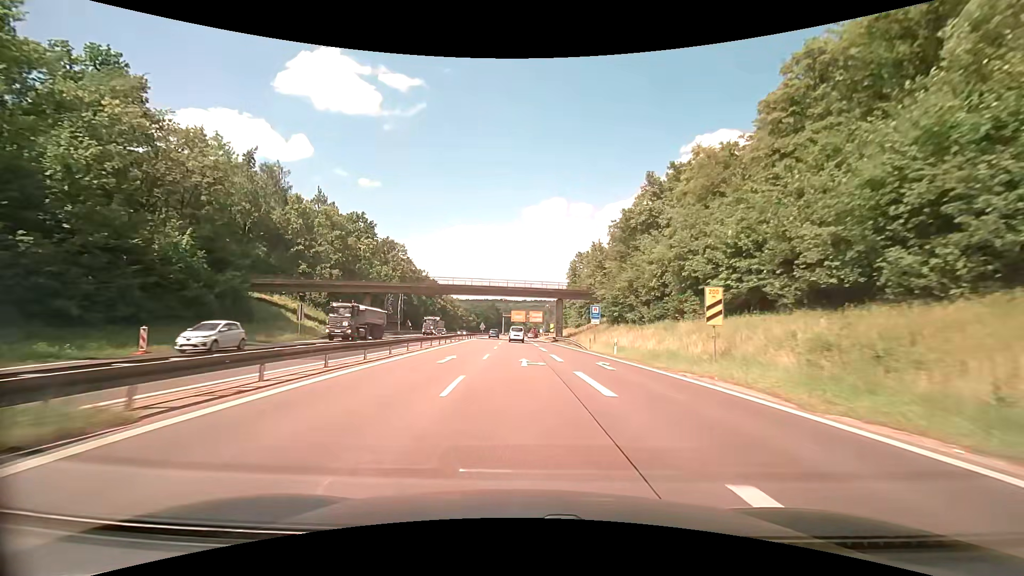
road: trunk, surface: asphalt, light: Day
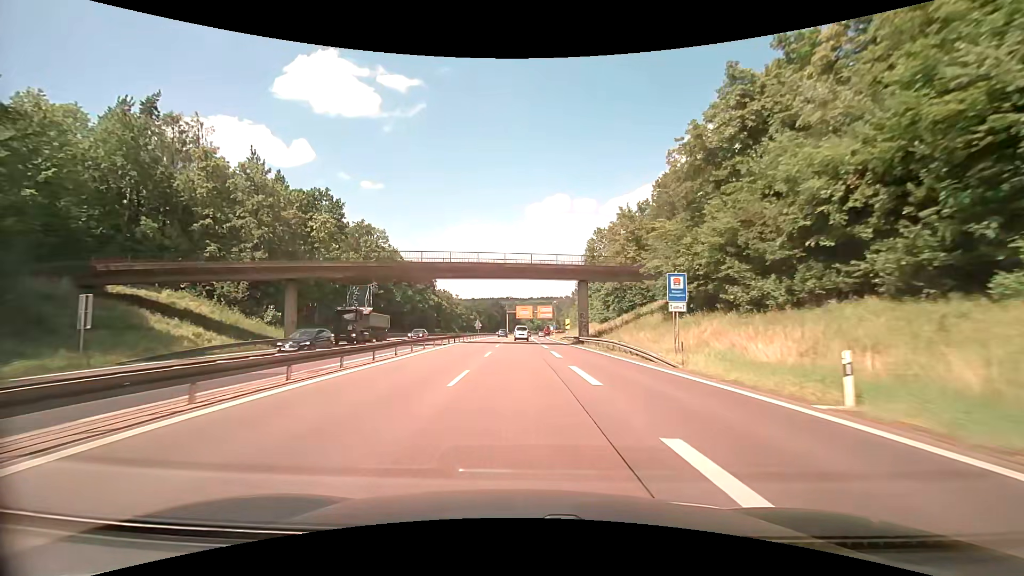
(-0.2, +22.7) m; -1°
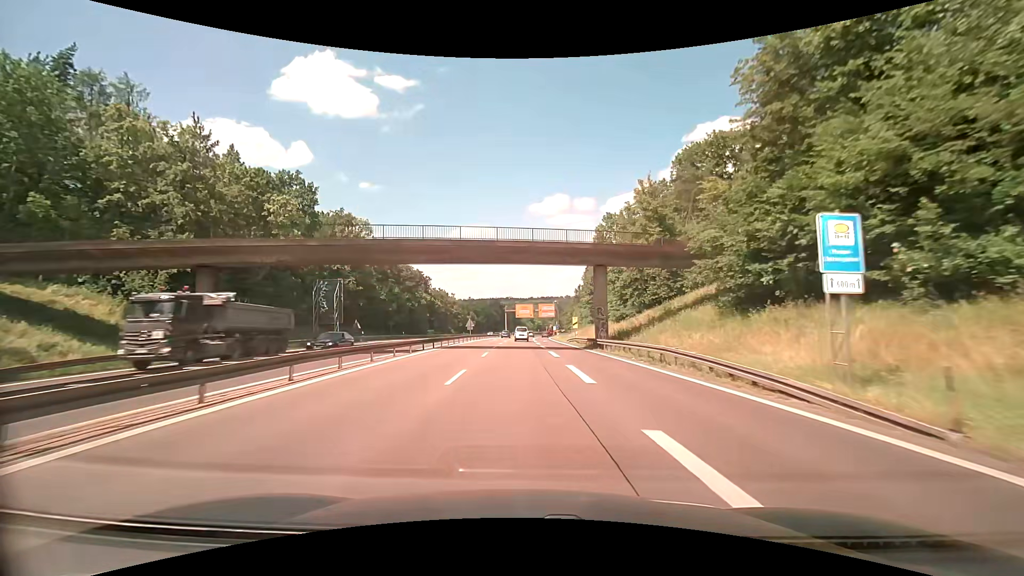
(+0.1, +11.6) m; 0°
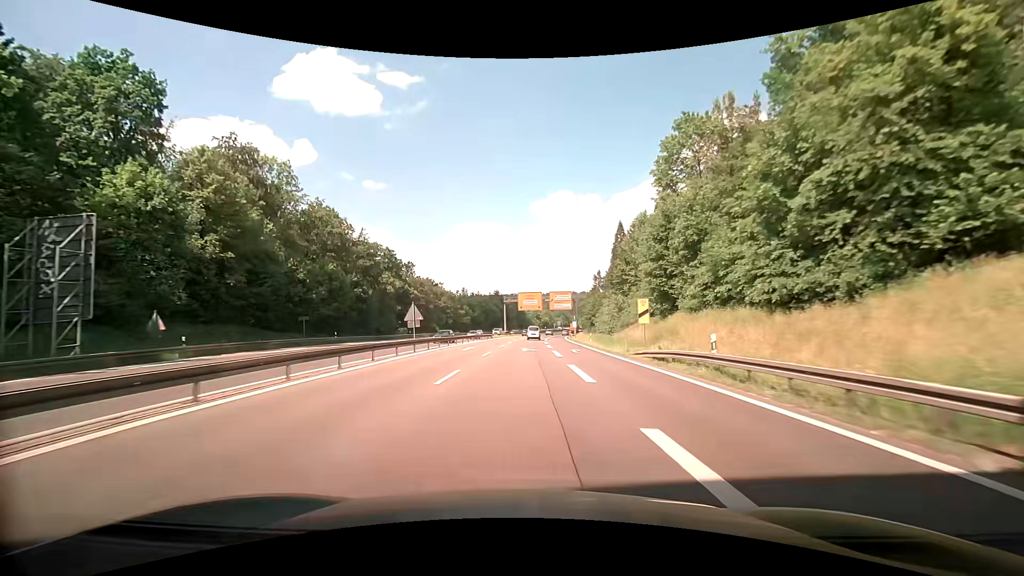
(-0.1, +36.2) m; 0°
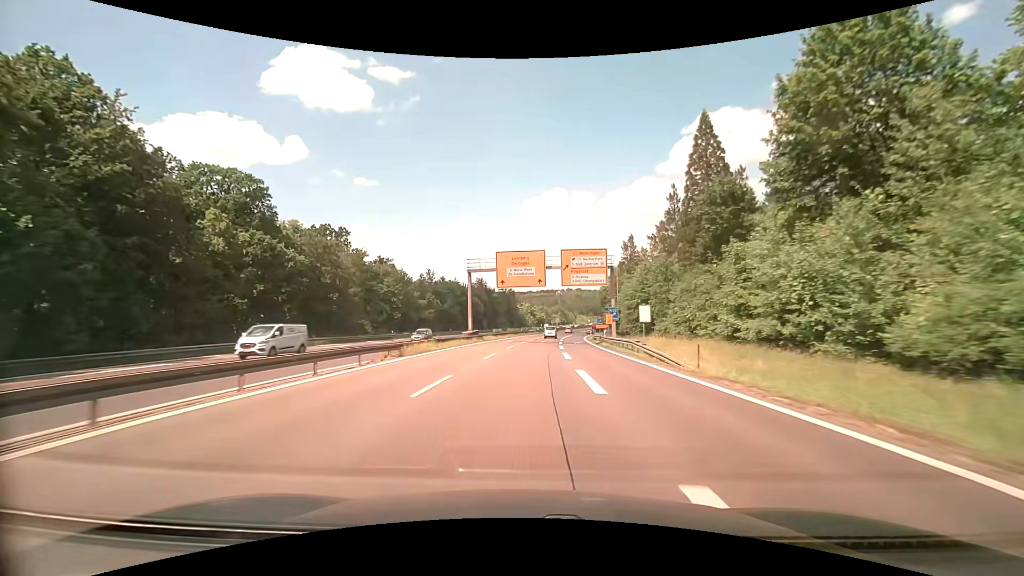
(+0.5, +50.6) m; +1°
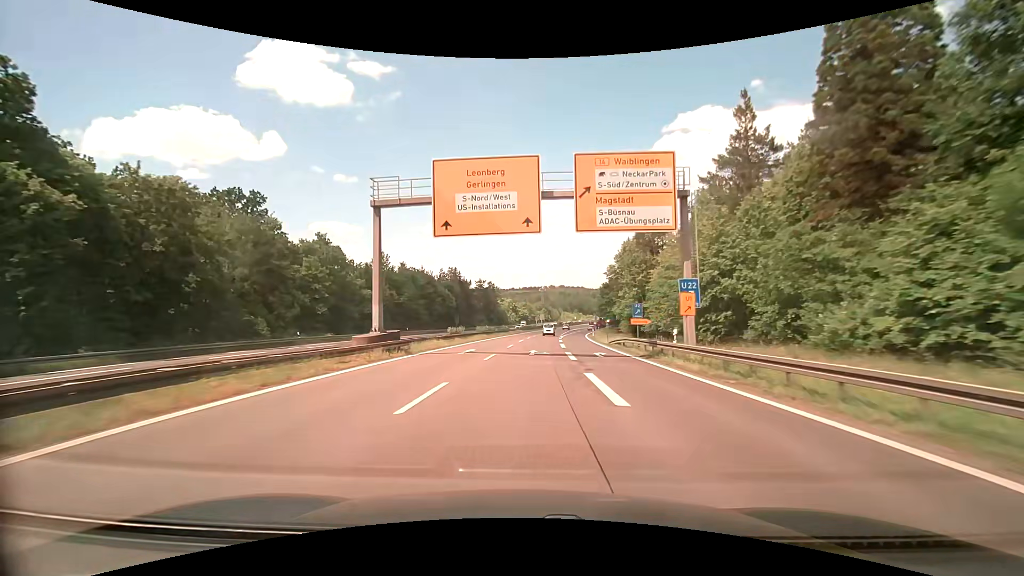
(+0.4, +25.9) m; +2°
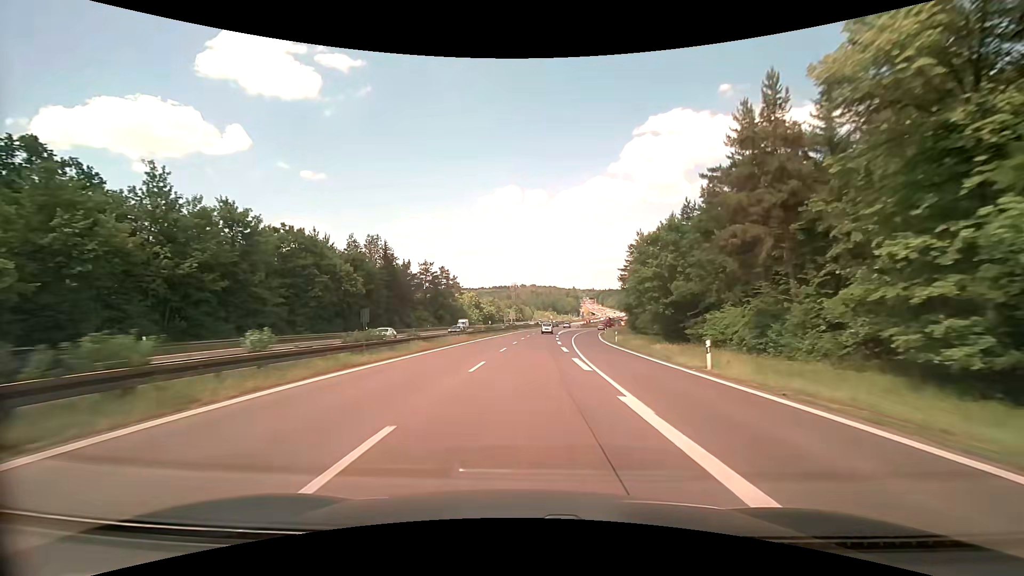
(+2.0, +53.1) m; +4°
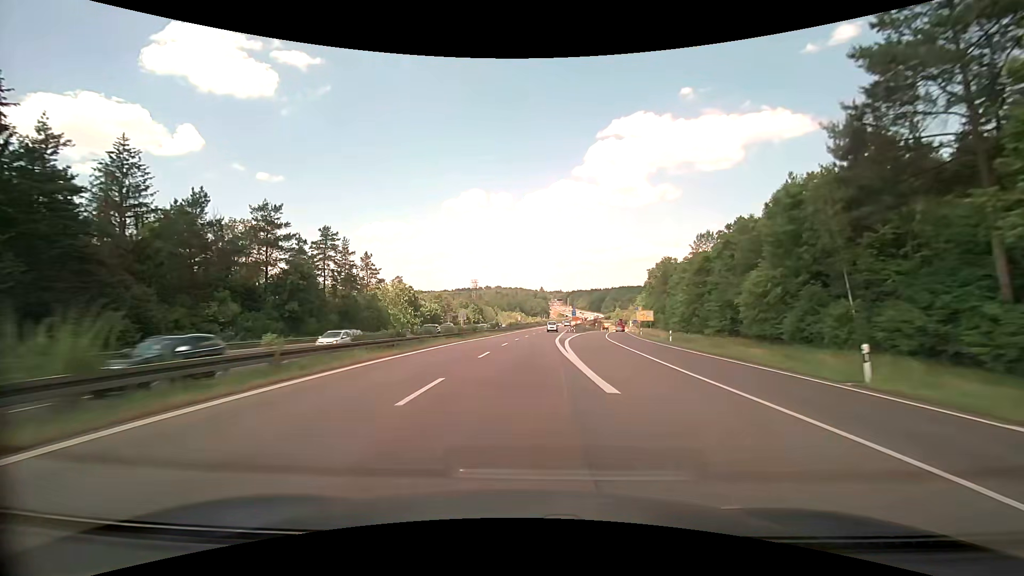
(+2.5, +66.3) m; +4°
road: trunk_link
(0, +10) (0, +20) (0, +30) (+1, +40) (+1, +50) (+2, +60) (+3, +70) (+4, +80) (+5, +90) (+6, +100) m
